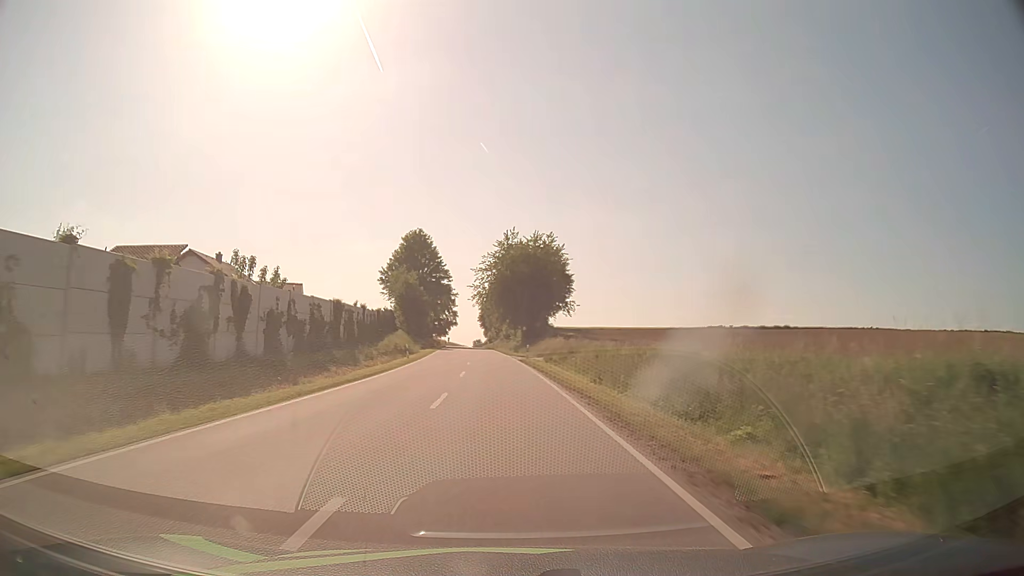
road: secondary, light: Day
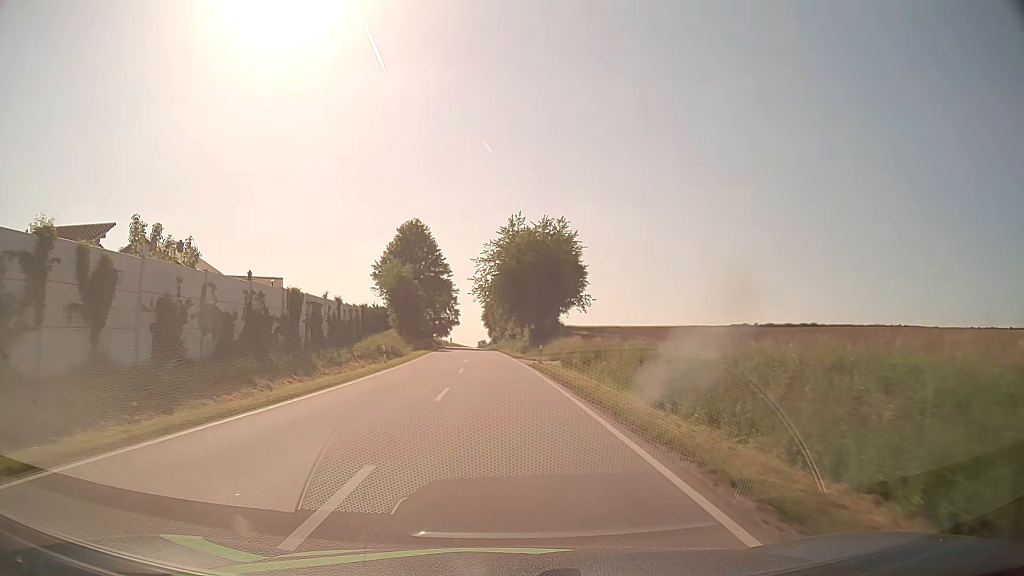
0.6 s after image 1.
(-0.1, +10.6) m; -1°
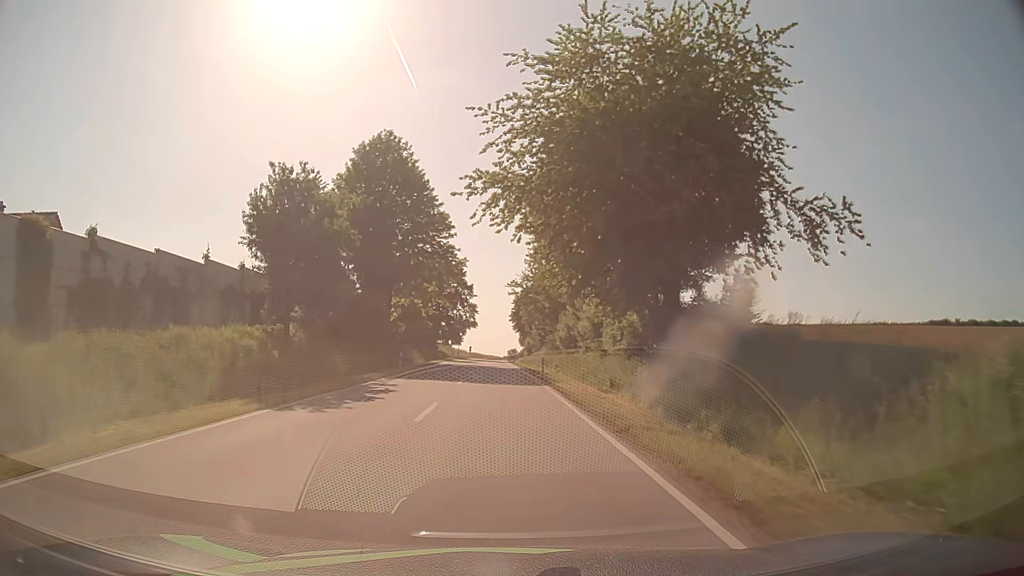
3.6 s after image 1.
(-1.2, +51.4) m; -2°
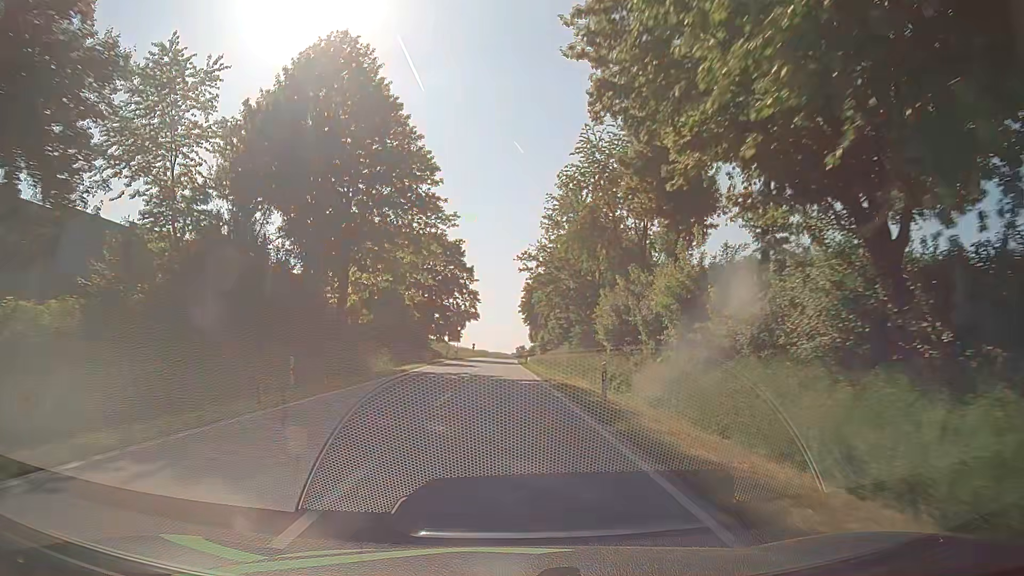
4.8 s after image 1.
(-0.1, +20.8) m; -1°
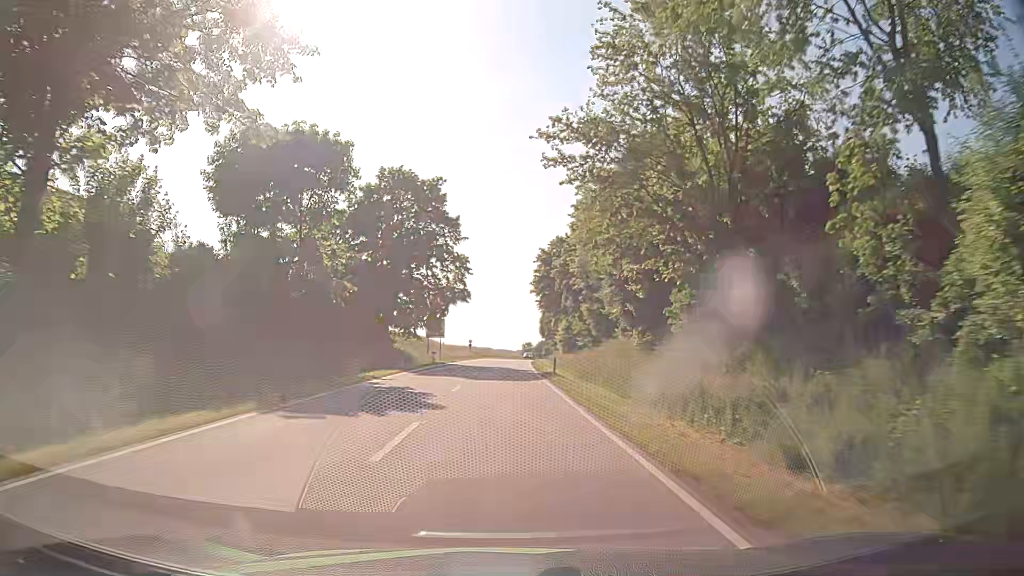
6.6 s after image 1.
(0.0, +31.7) m; 0°
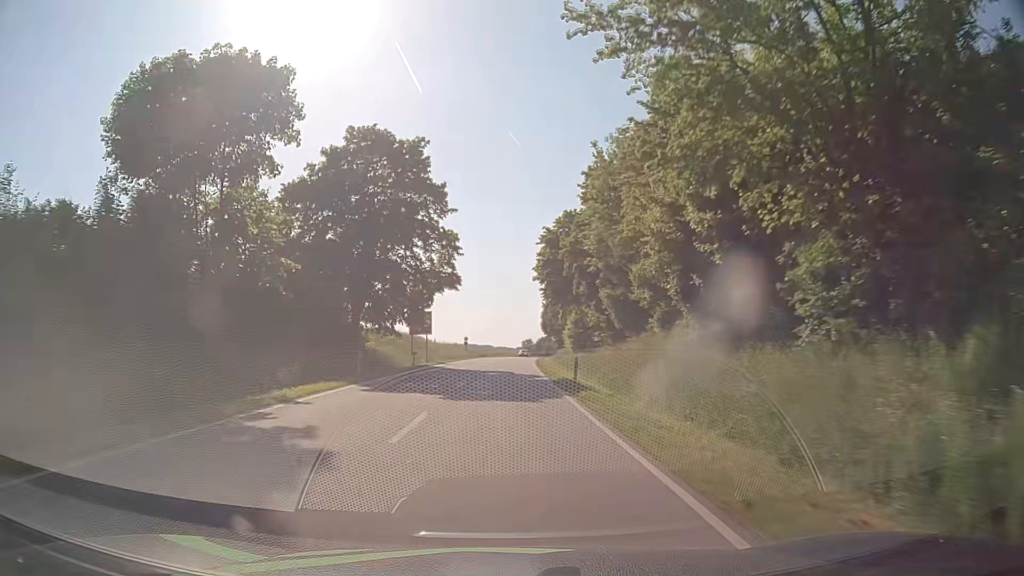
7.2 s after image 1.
(0.0, +10.6) m; 0°
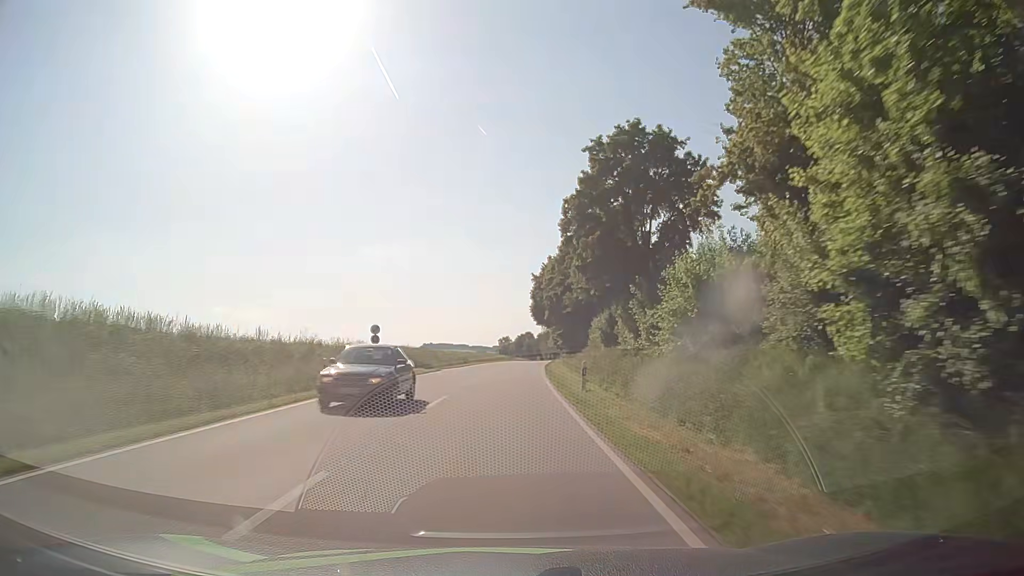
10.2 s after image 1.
(+0.3, +54.1) m; +1°
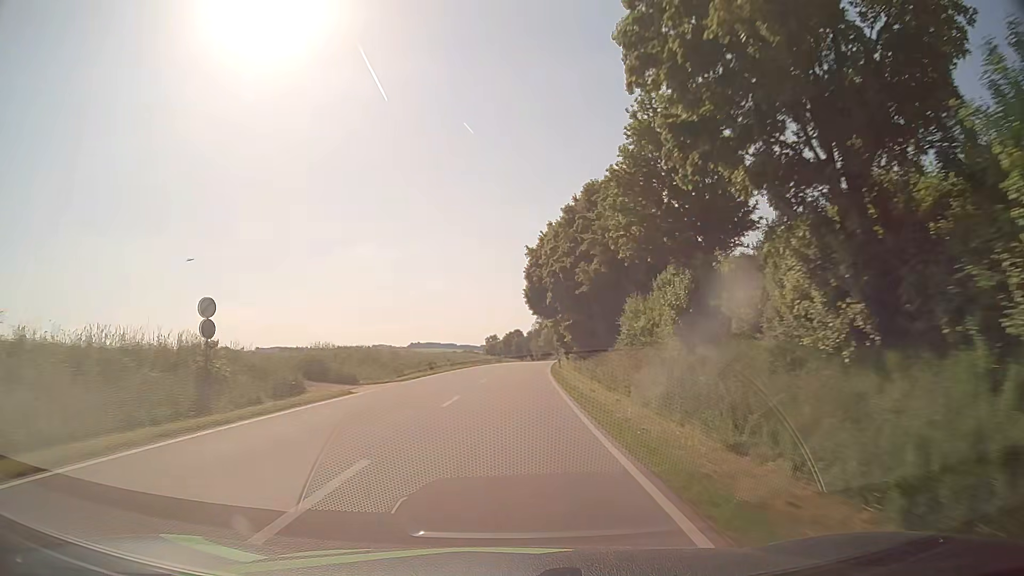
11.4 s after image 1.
(+0.5, +23.2) m; +2°
(0, +10) (0, +20) (+1, +30) (+1, +40) (+2, +50) (+2, +60) (+3, +70) (+4, +80) (+5, +90) (+5, +100) m
